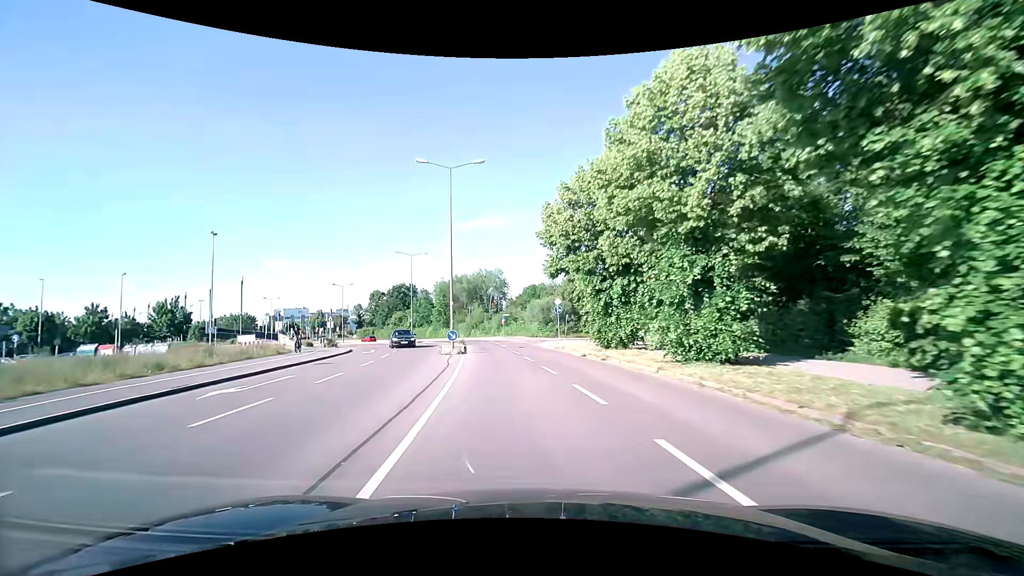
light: Day
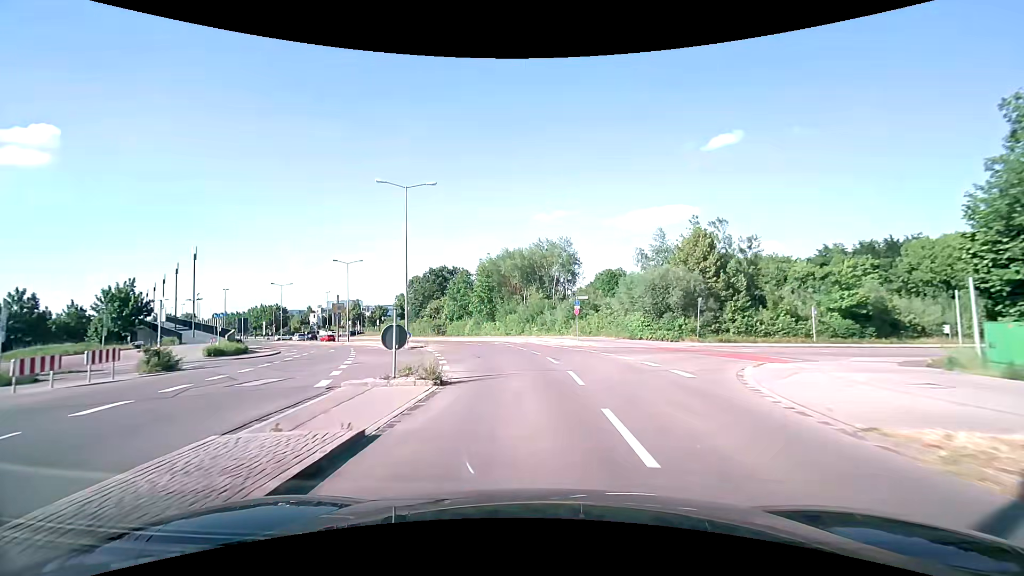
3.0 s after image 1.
(-2.8, +34.2) m; -7°
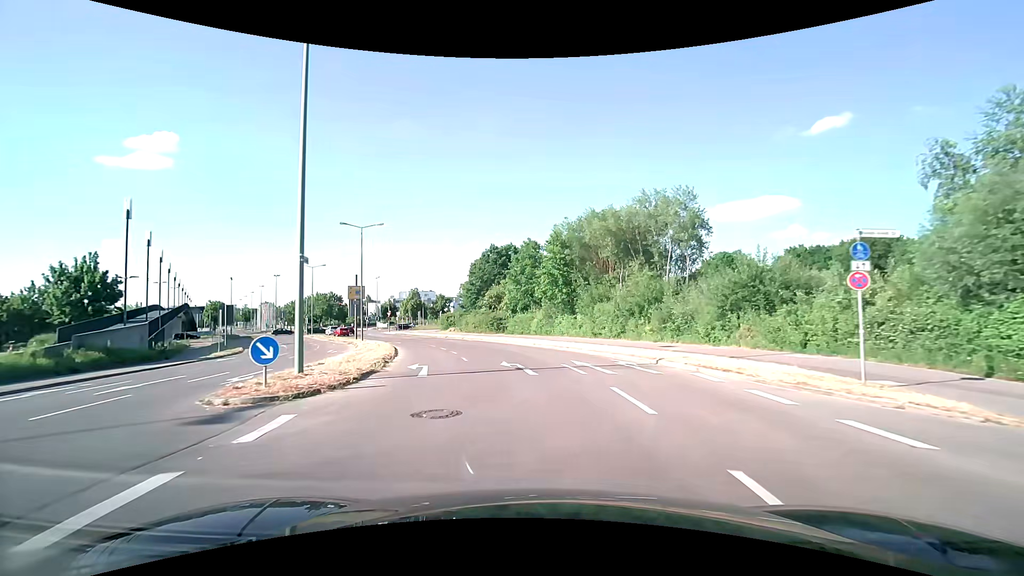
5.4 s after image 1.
(-1.9, +26.6) m; -9°
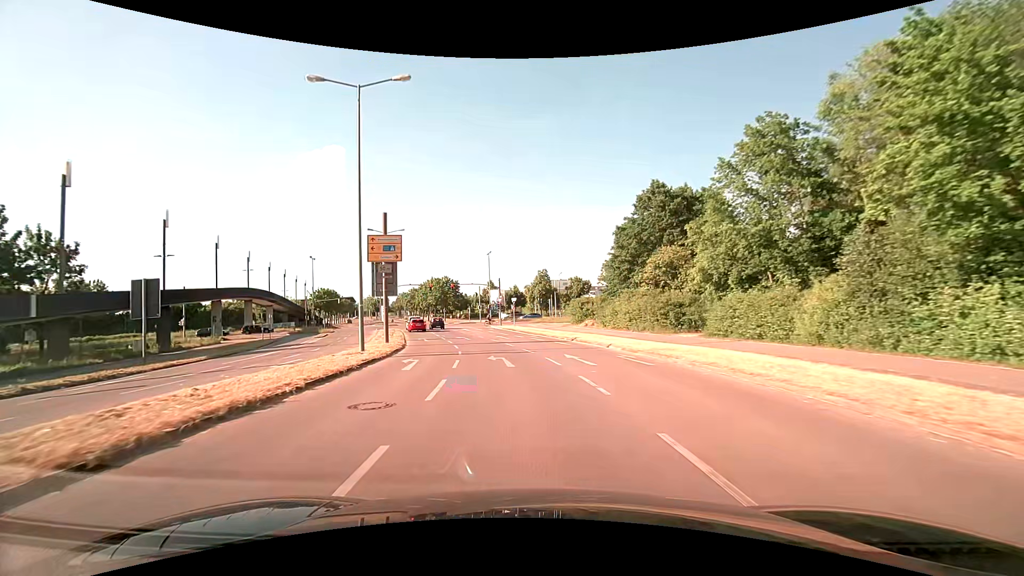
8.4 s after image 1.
(-4.6, +33.9) m; -16°
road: tertiary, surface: asphalt
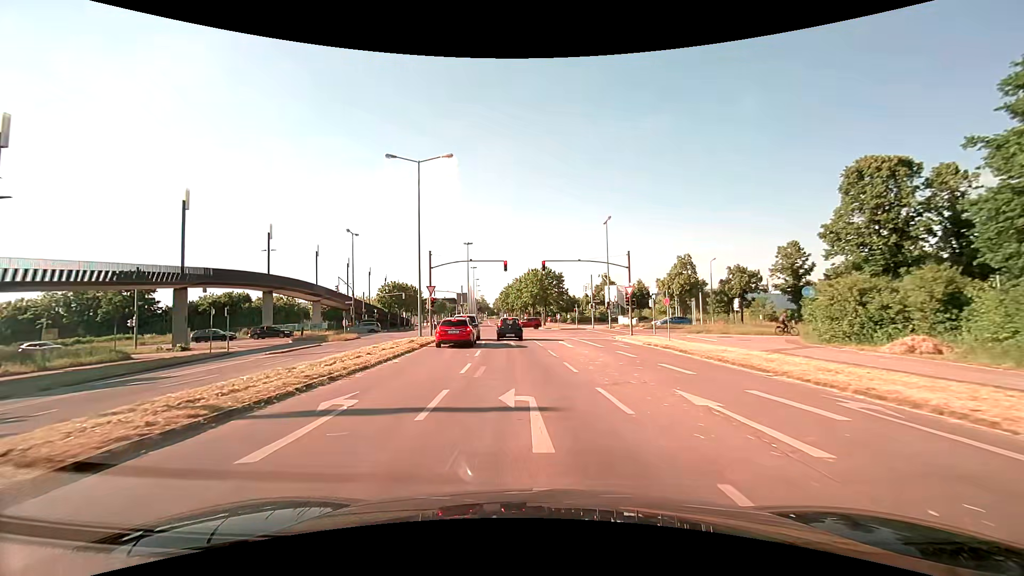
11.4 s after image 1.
(-3.5, +30.7) m; -13°
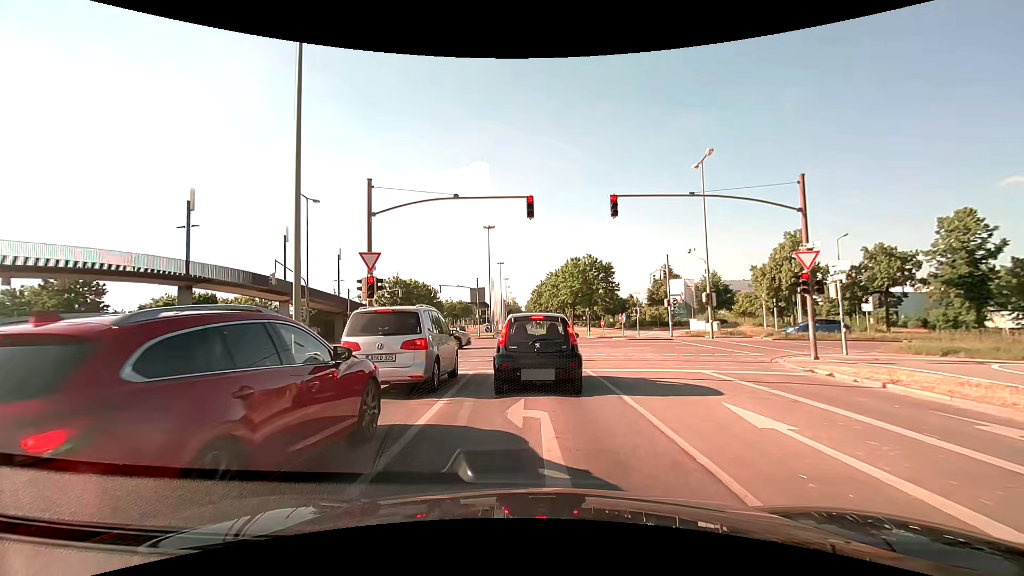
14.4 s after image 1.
(-0.9, +21.0) m; -4°
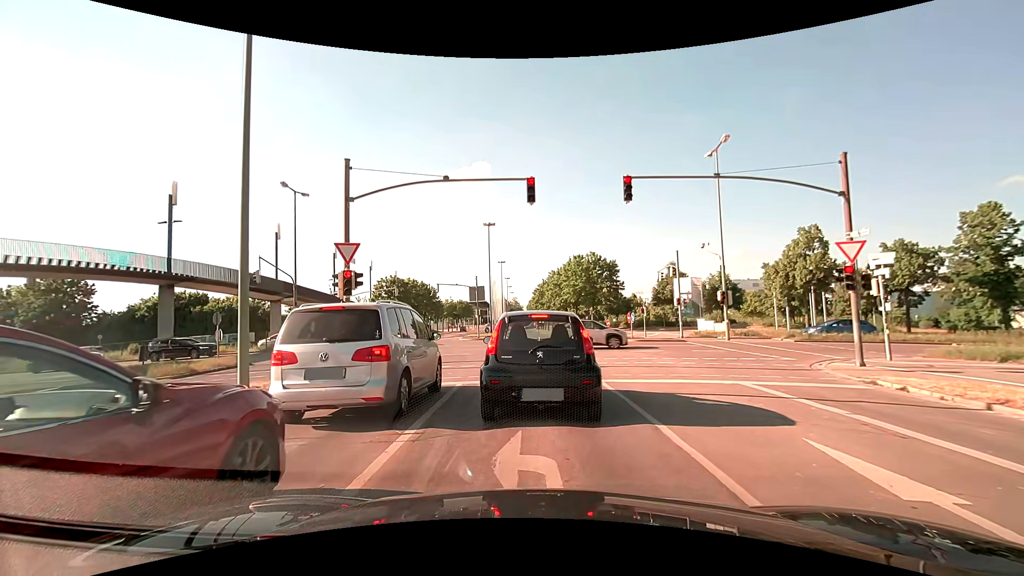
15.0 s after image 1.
(0.0, +2.2) m; 0°
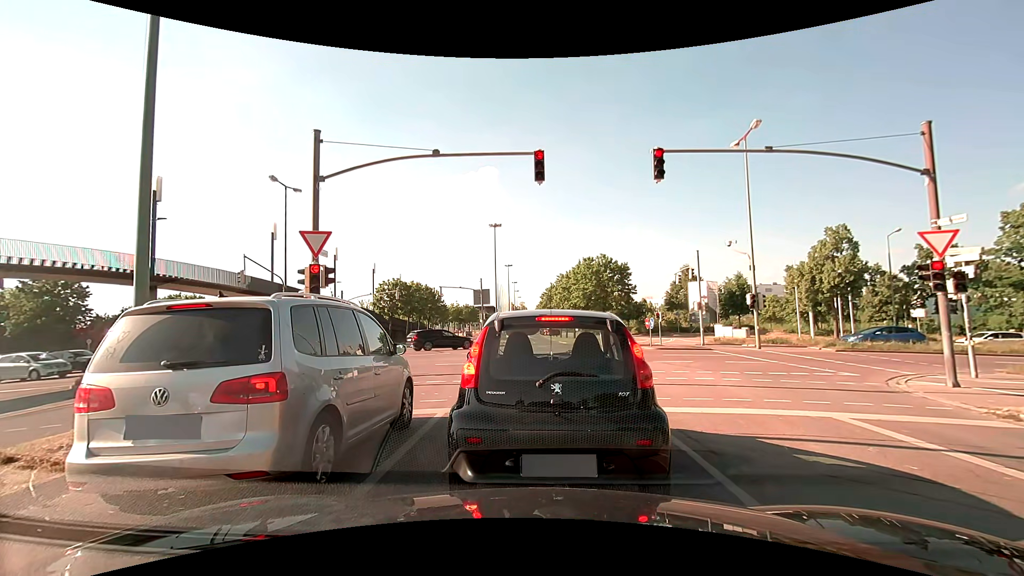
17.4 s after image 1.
(0.0, +2.6) m; 0°
(0, +10) (0, +20) (-3, +30) (-8, +38) (-16, +44) (-25, +47) (-35, +47) (-45, +47) (-55, +47) (-65, +48) m
